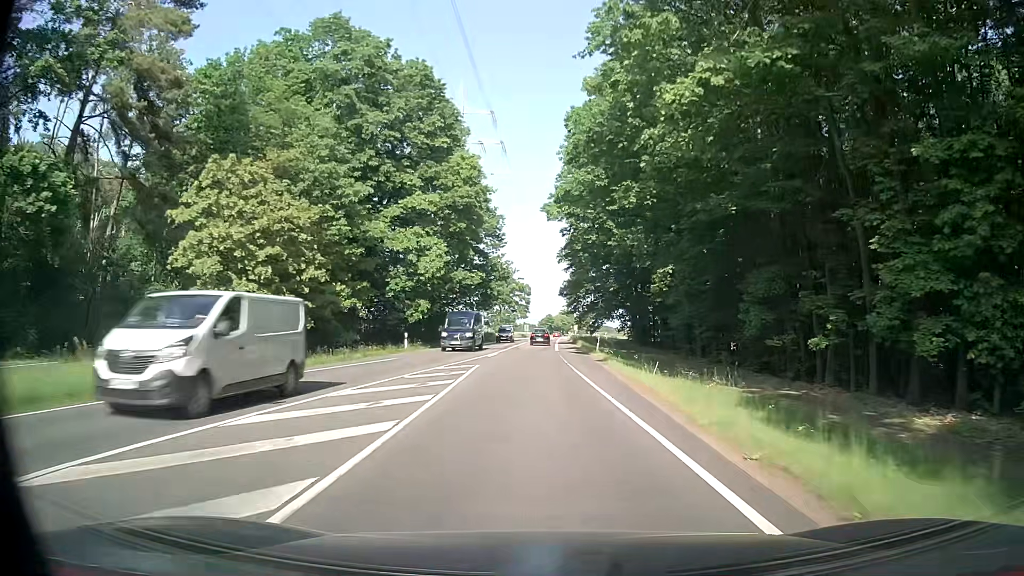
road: secondary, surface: asphalt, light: Day
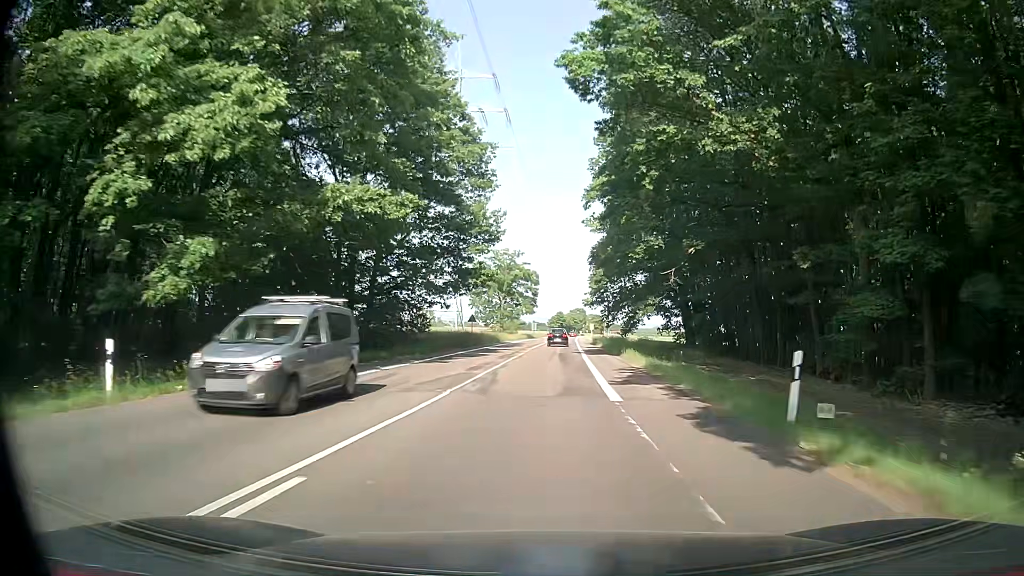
(0.0, +31.4) m; 0°
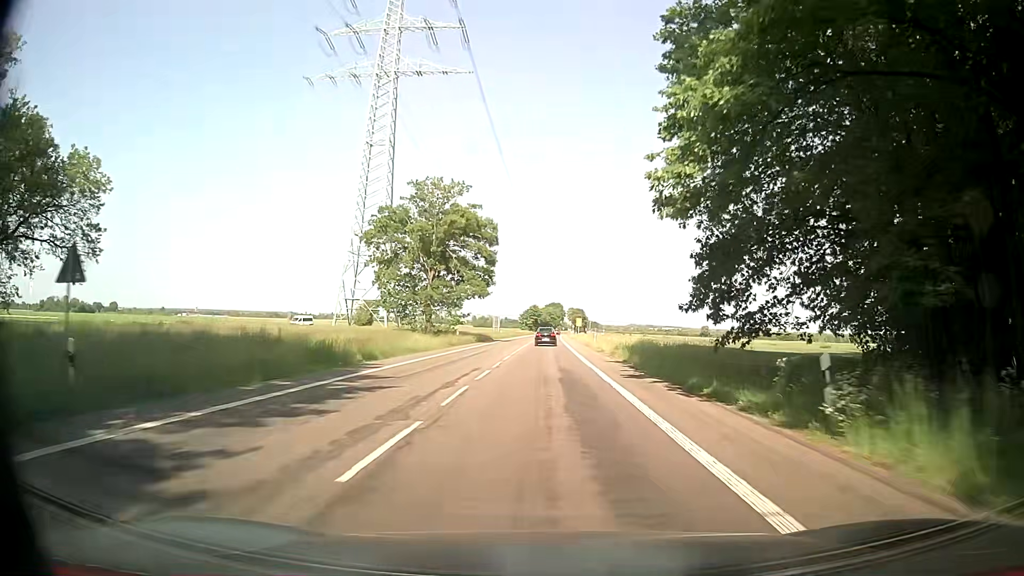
(+0.8, +52.7) m; +1°
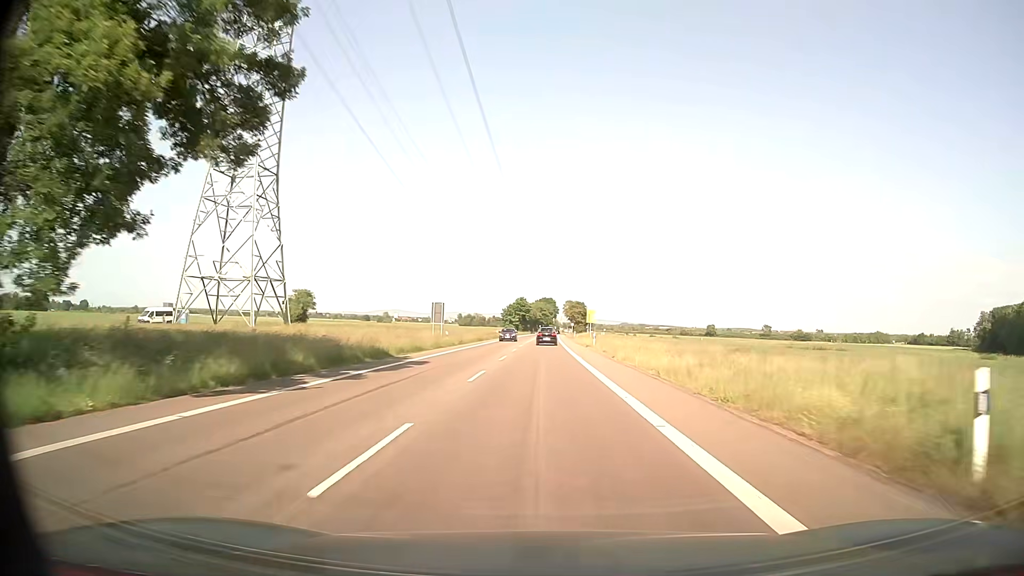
(+0.7, +53.6) m; +1°
(0, +10) (0, +20) (0, +30) (0, +40) (0, +50) (0, +60) (0, +70) (0, +80) (0, +90) (0, +100) m
